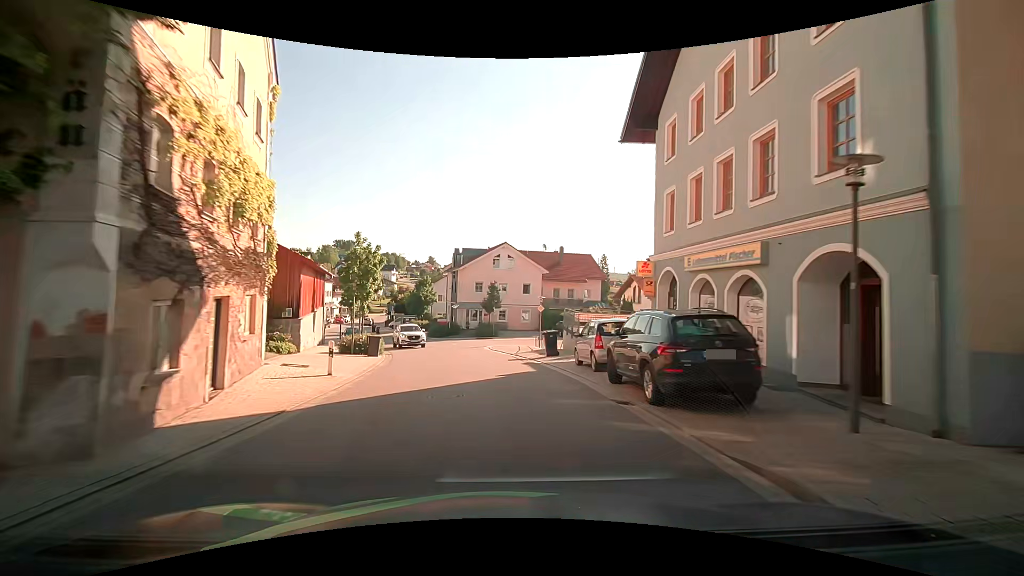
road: tertiary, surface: asphalt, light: Day
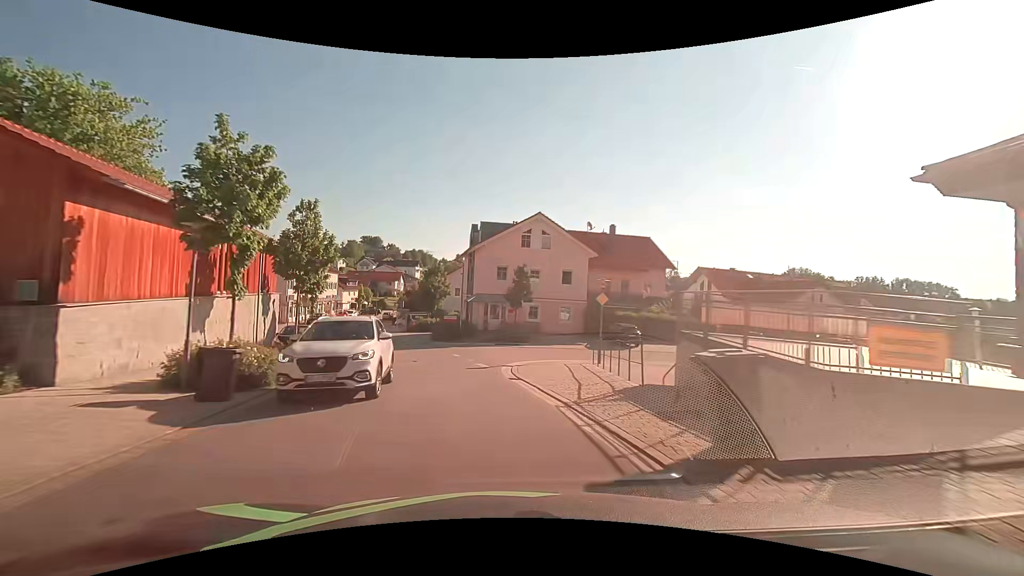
(-0.4, +15.5) m; -3°
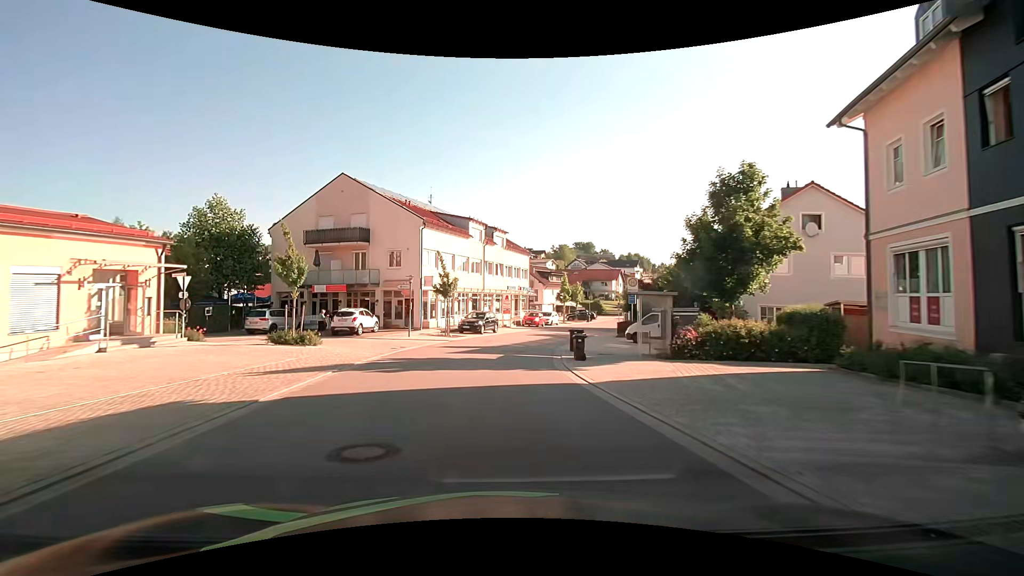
(-8.4, +37.3) m; -24°
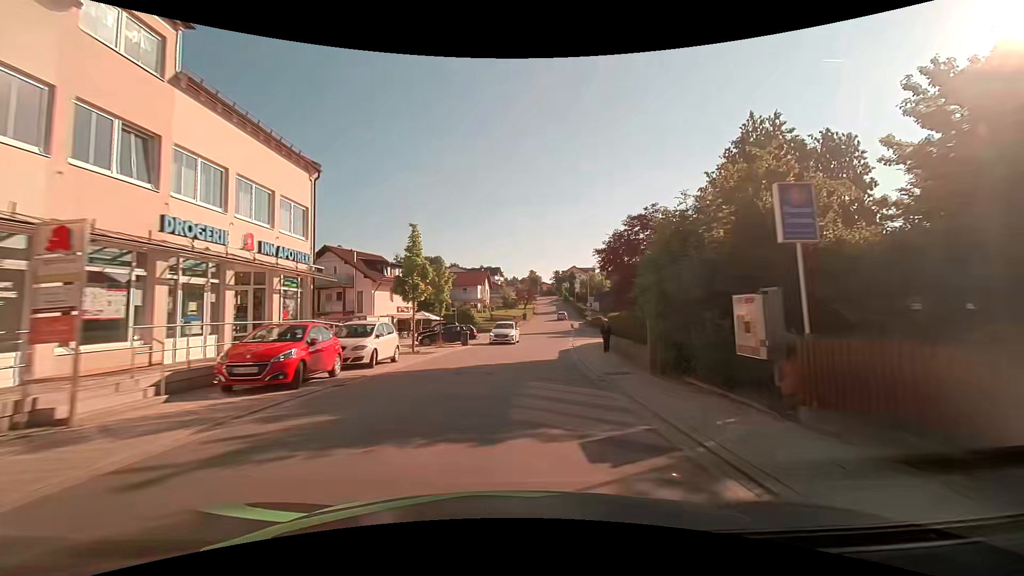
(+3.6, +38.2) m; +18°
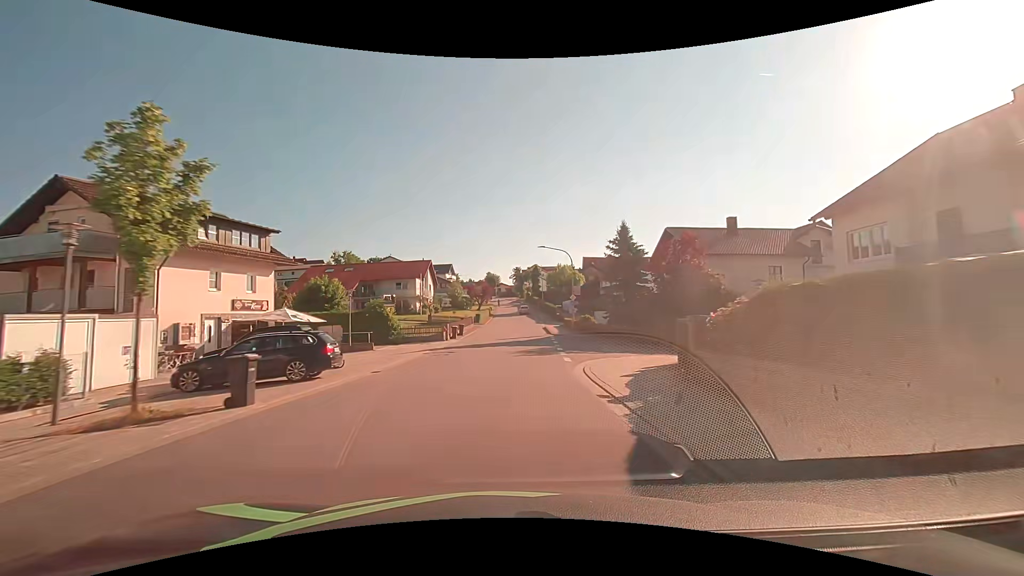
(+1.1, +23.1) m; +5°
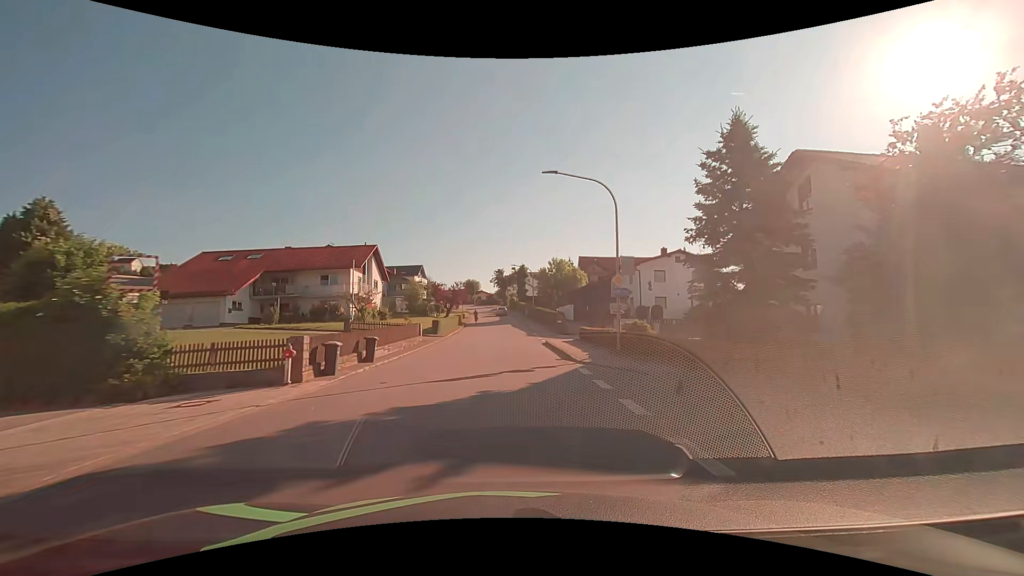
(+0.4, +23.2) m; +2°
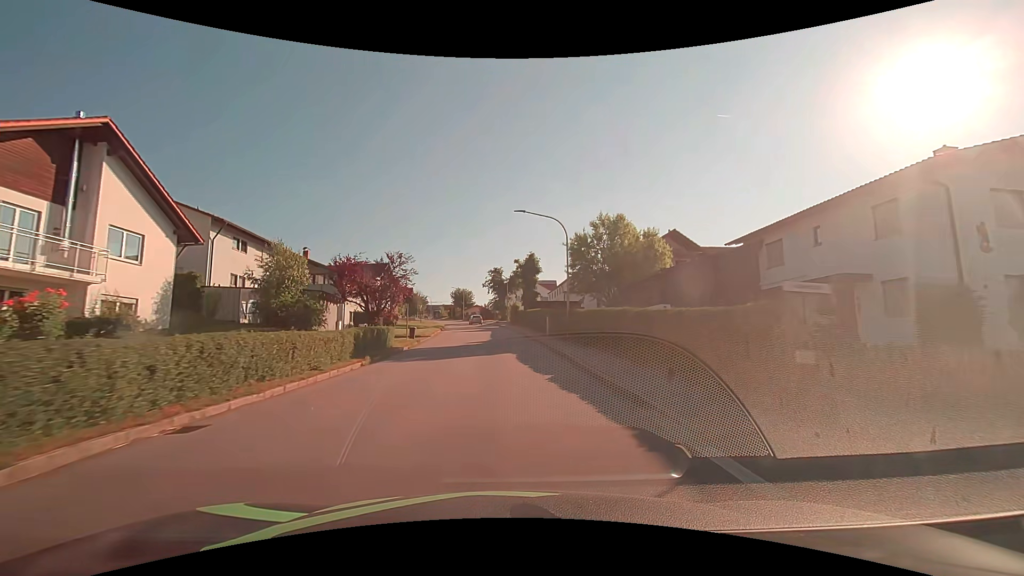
(+0.1, +37.9) m; 0°
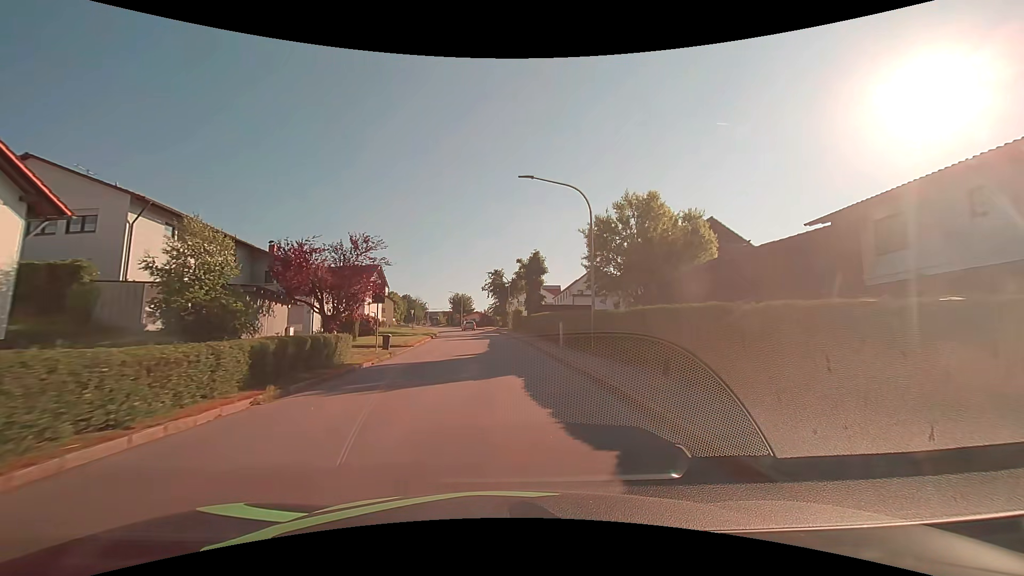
(0.0, +7.5) m; 0°
(0, +10) (0, +20) (-1, +30) (-1, +40) (-2, +50) (-3, +60) (-5, +70) (-7, +80) (-9, +89) (-12, +99) m
